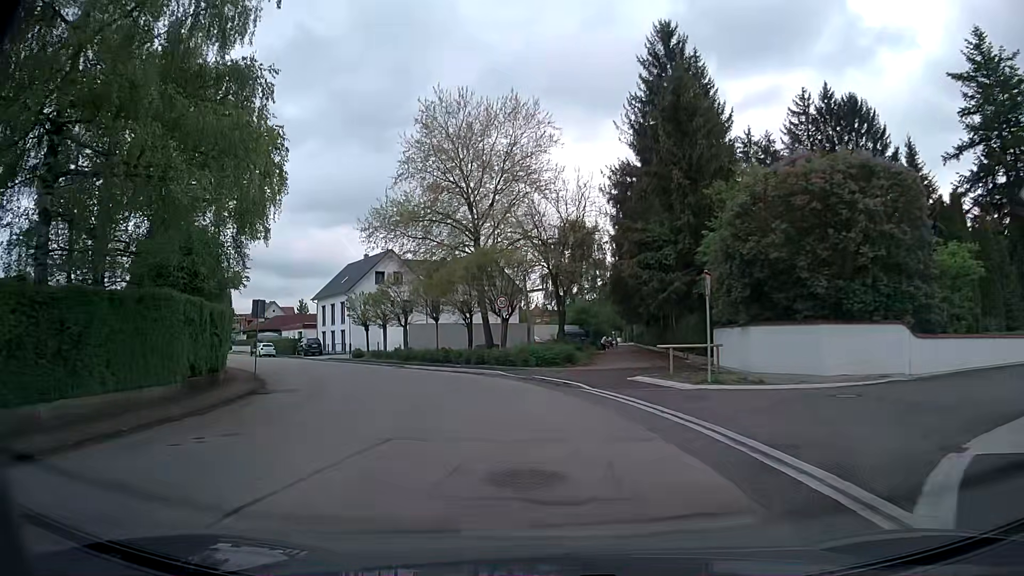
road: tertiary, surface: asphalt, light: Day
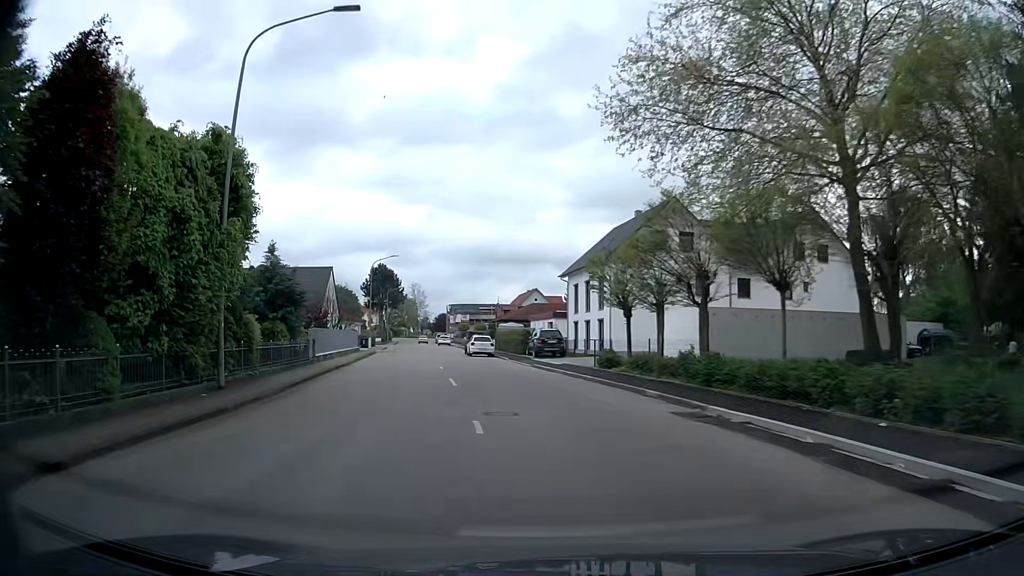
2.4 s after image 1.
(-4.8, +24.2) m; -24°
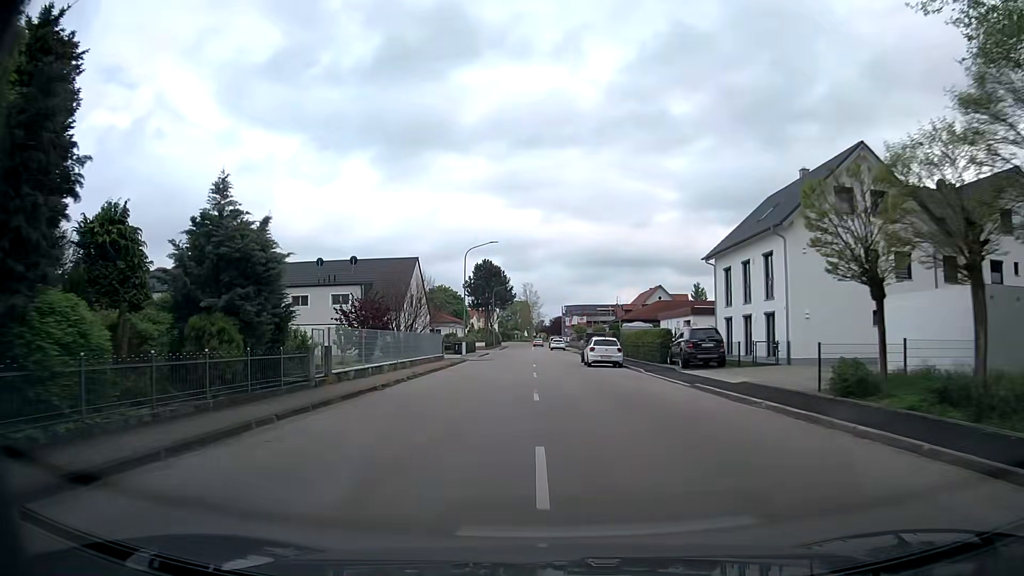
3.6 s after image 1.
(-1.3, +13.3) m; -10°
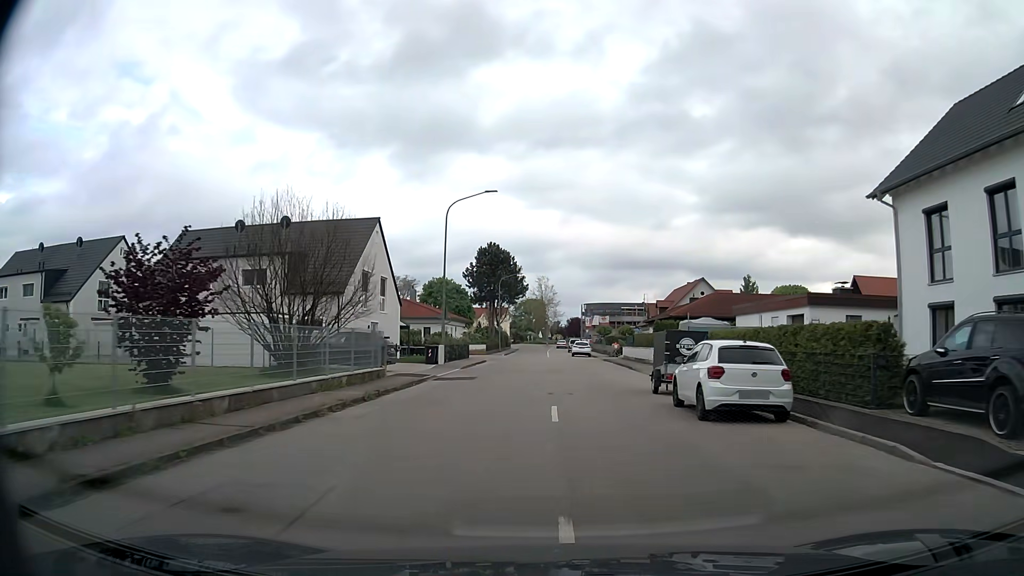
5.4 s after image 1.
(-0.7, +21.1) m; -2°
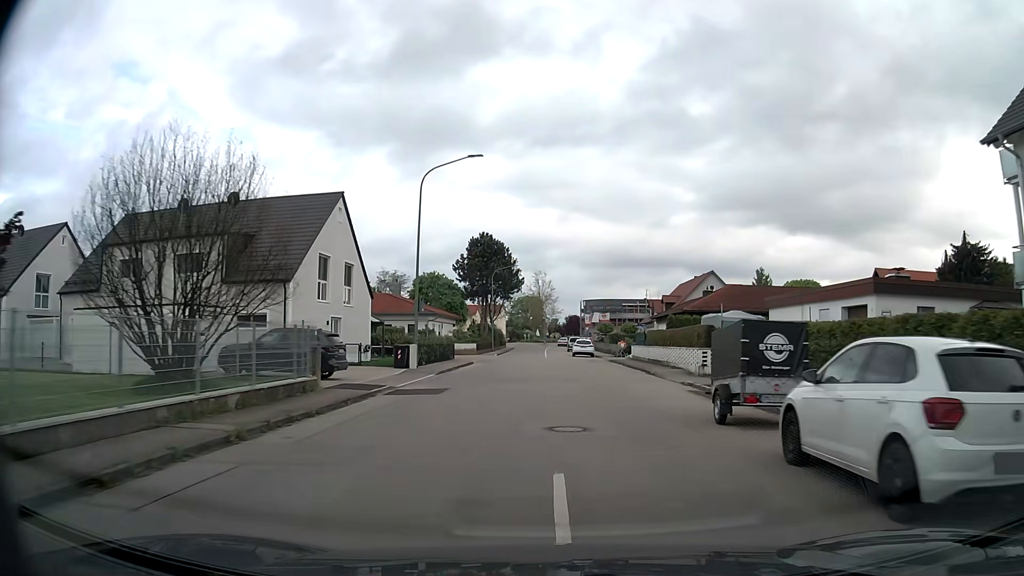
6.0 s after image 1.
(0.0, +7.3) m; 0°
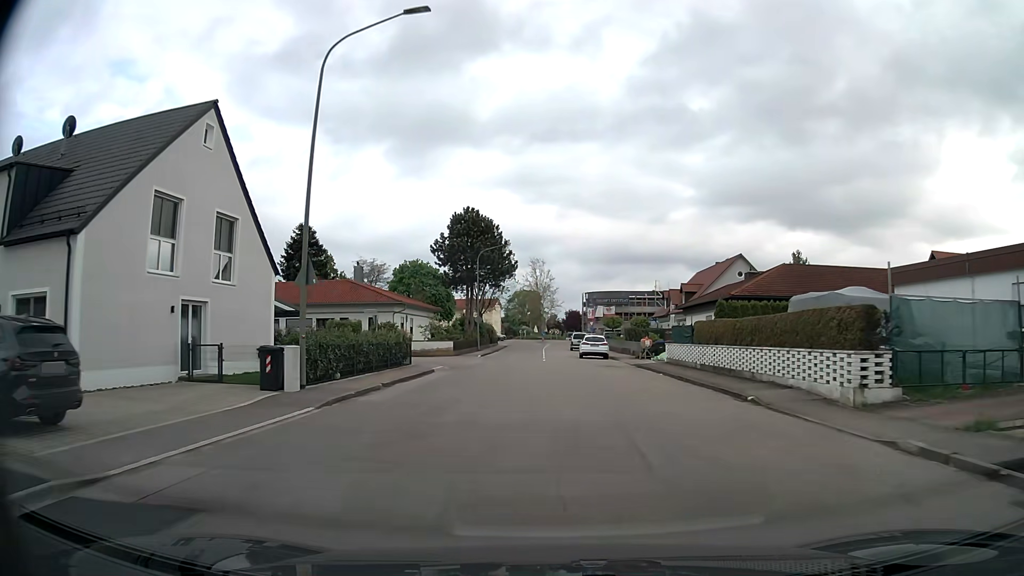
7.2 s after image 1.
(0.0, +14.5) m; 0°
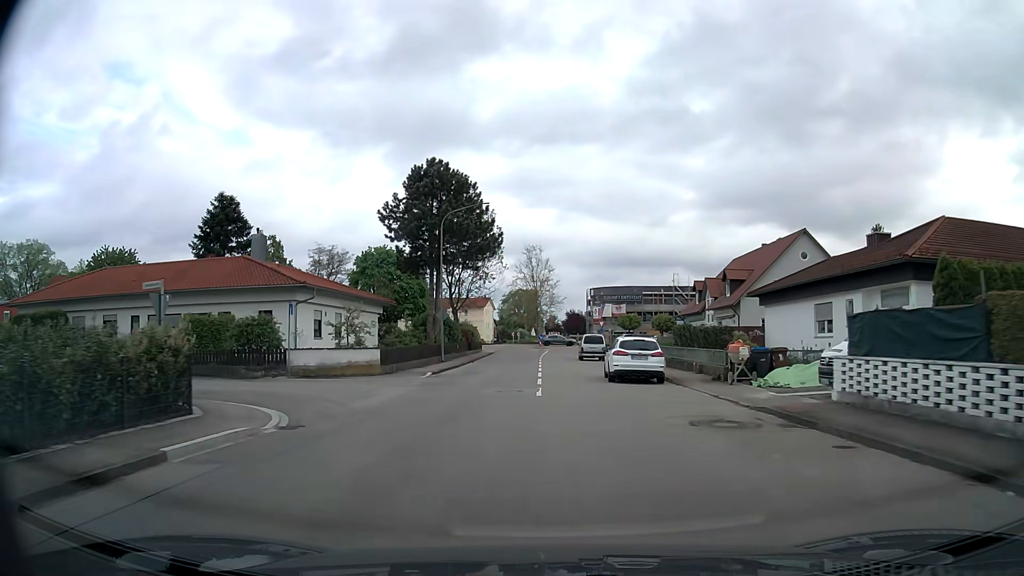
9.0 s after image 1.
(+0.1, +20.6) m; 0°
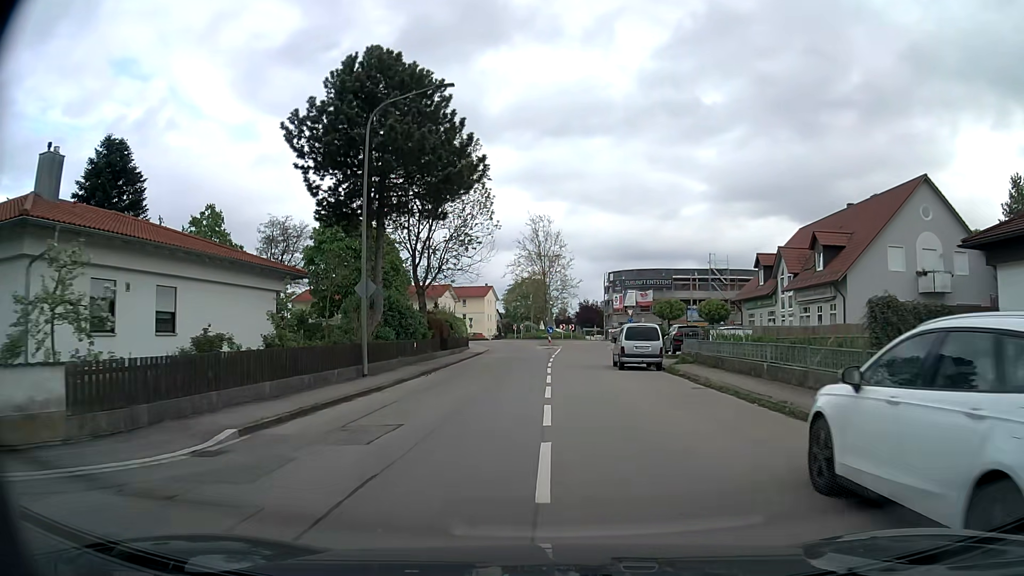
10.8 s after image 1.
(-0.1, +19.3) m; 0°
(0, +10) (0, +20) (0, +30) (+1, +40) (+2, +50) (+3, +60) (+9, +68) (+18, +71) (+28, +72) (+38, +72) m
